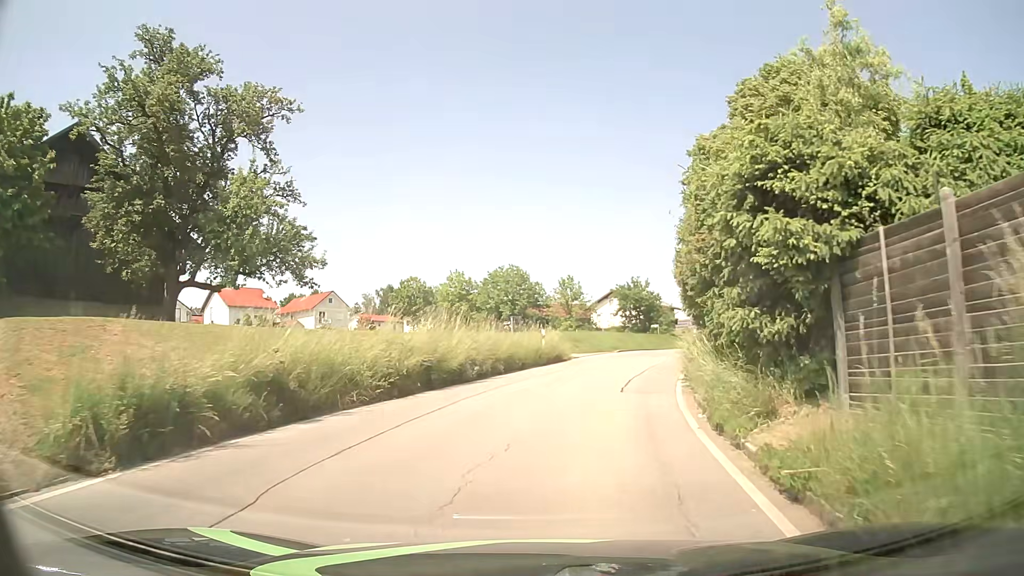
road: tertiary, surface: asphalt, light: Day
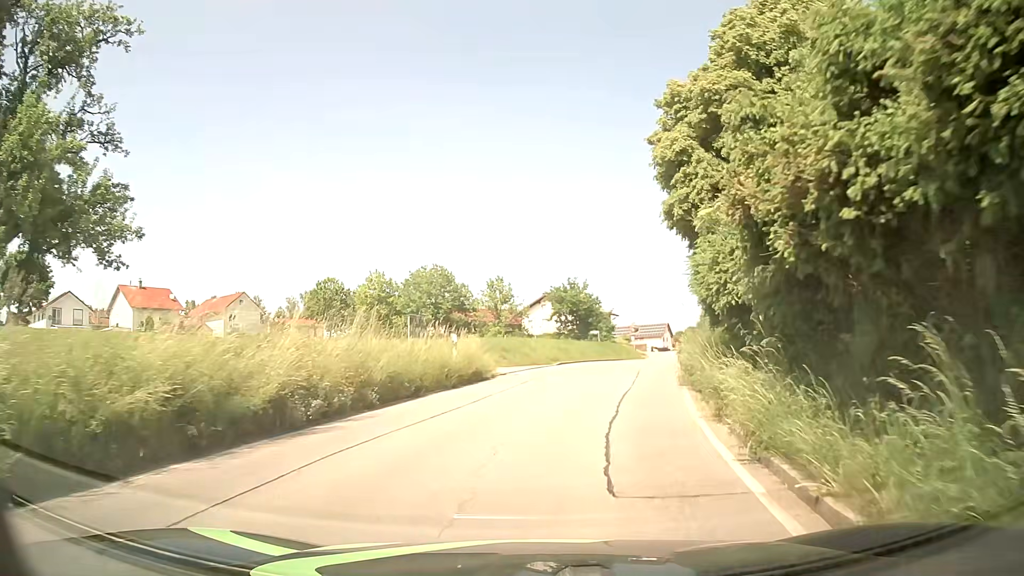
(+0.5, +9.2) m; +6°
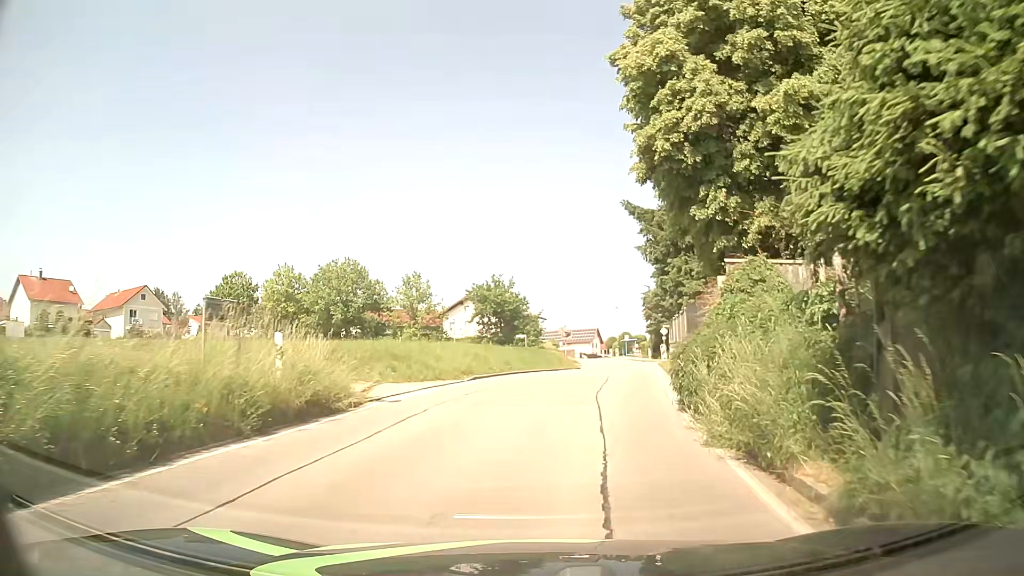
(+0.4, +8.9) m; +6°
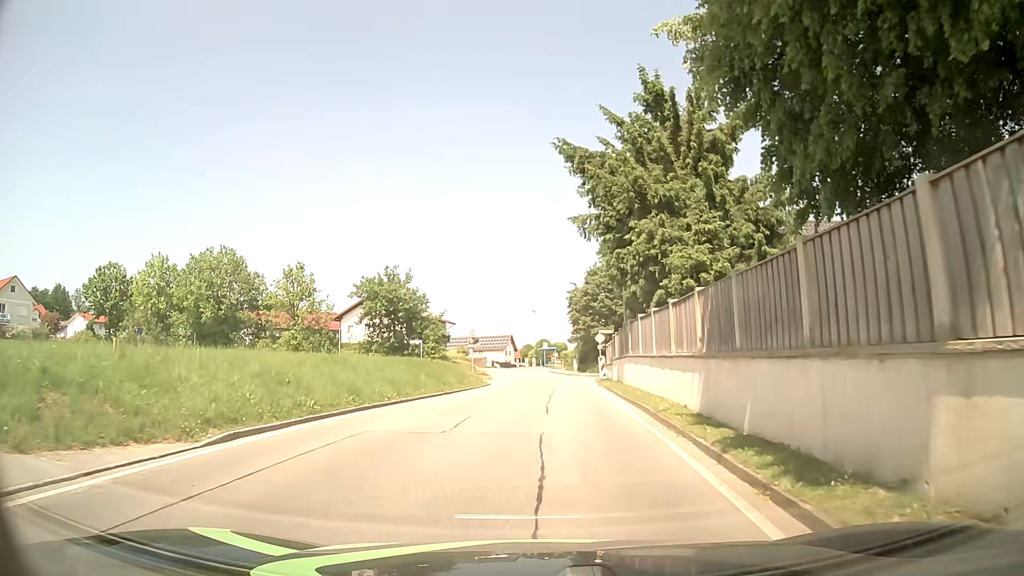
(+1.1, +13.1) m; +7°
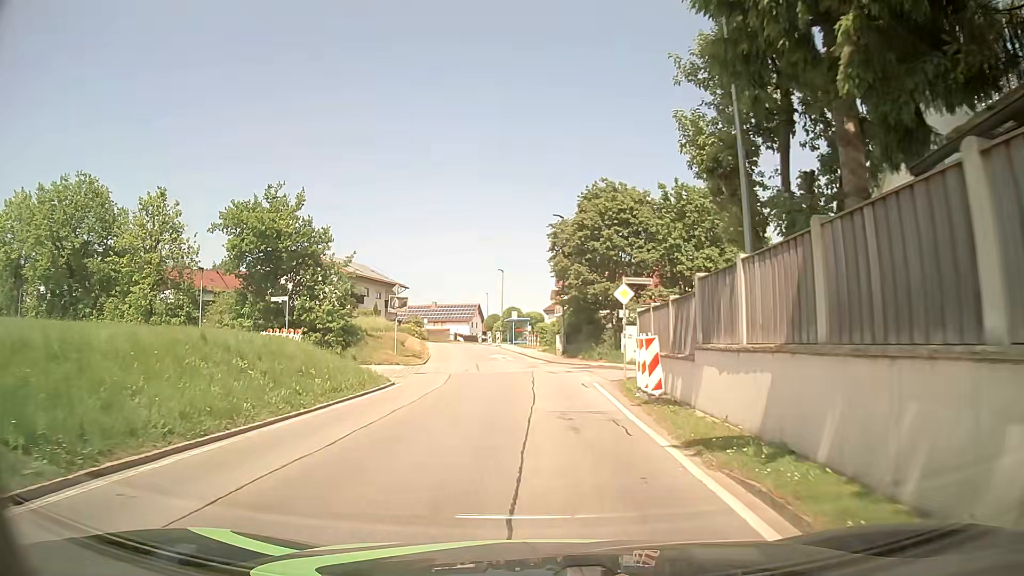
(+0.8, +22.5) m; +2°
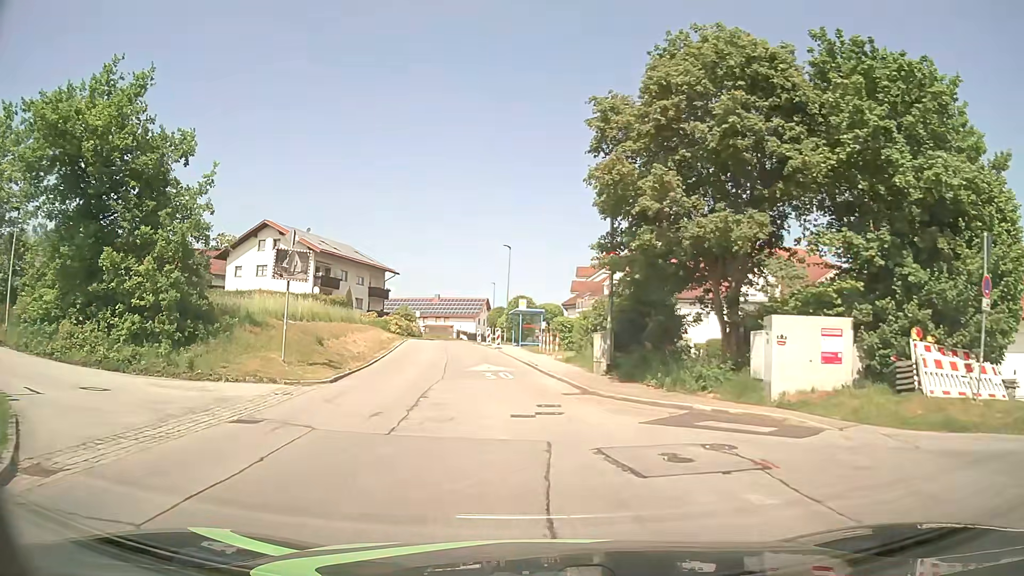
(+0.2, +18.5) m; -1°
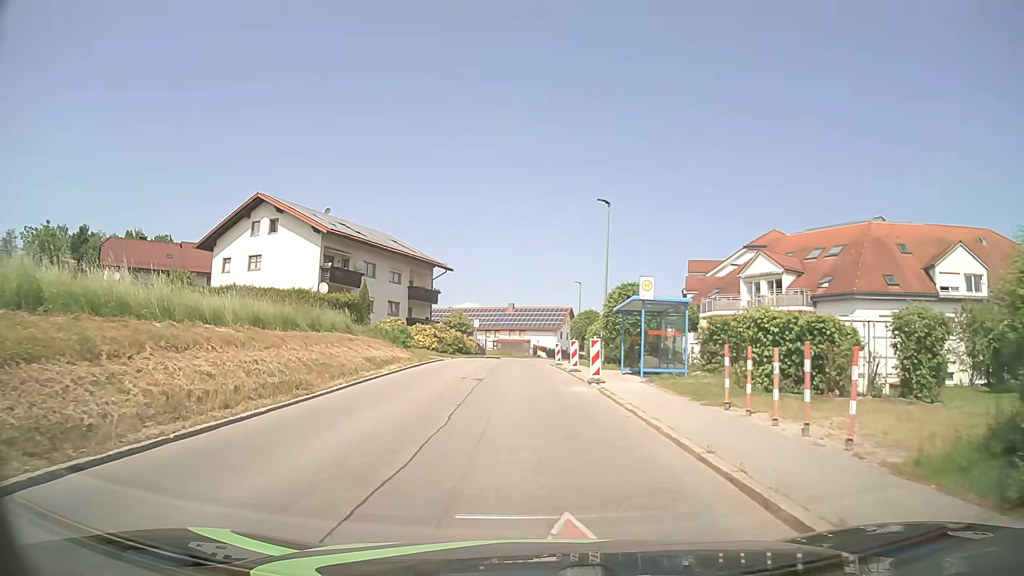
(-1.3, +22.5) m; -6°
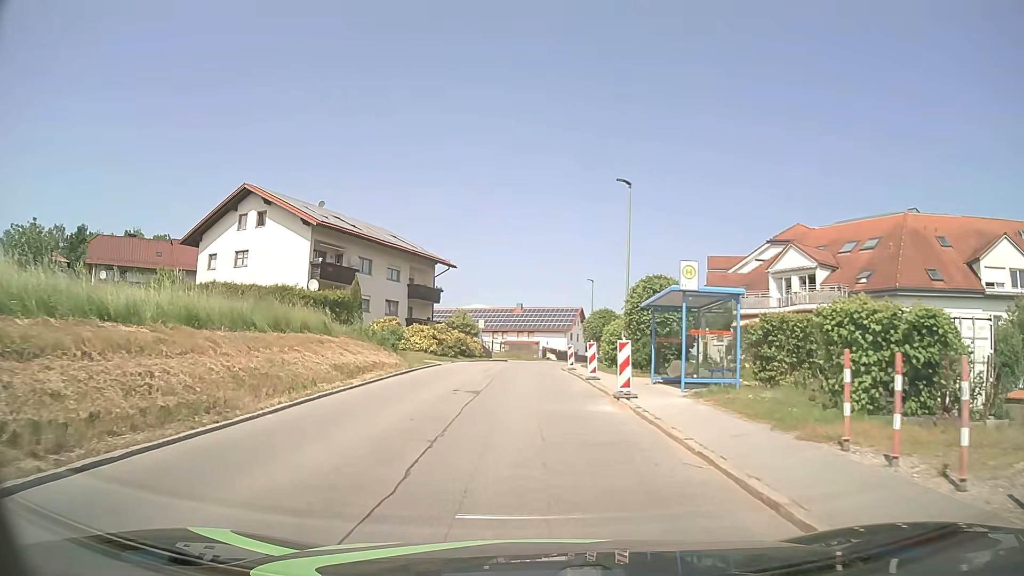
(-0.1, +4.4) m; -1°
